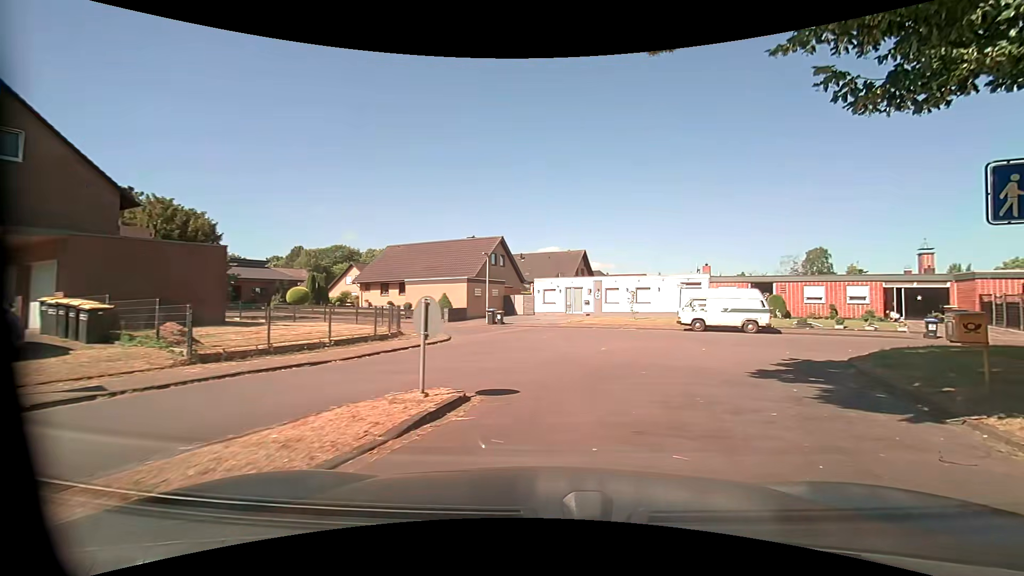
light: Day
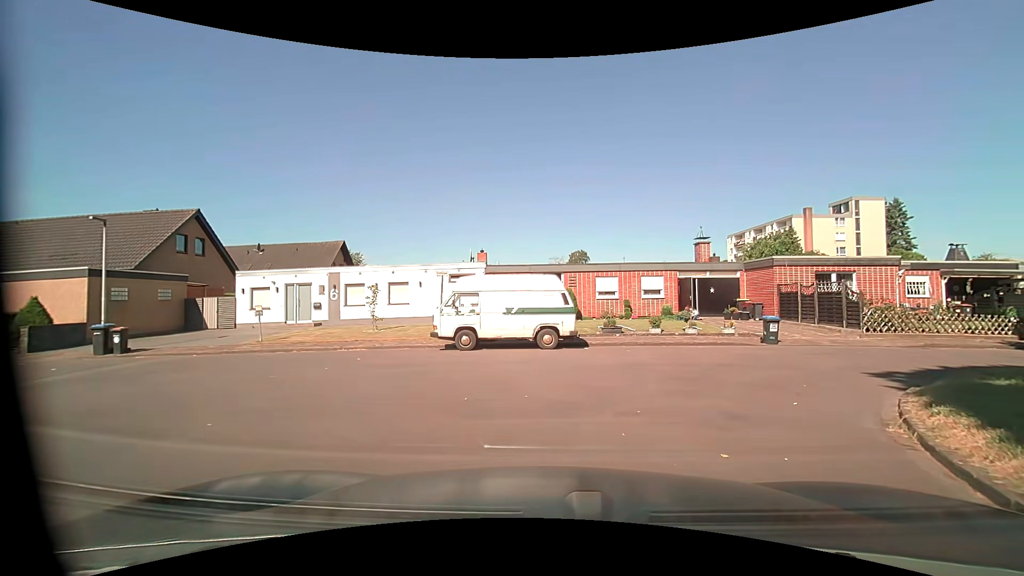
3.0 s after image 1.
(+2.7, +12.6) m; +23°
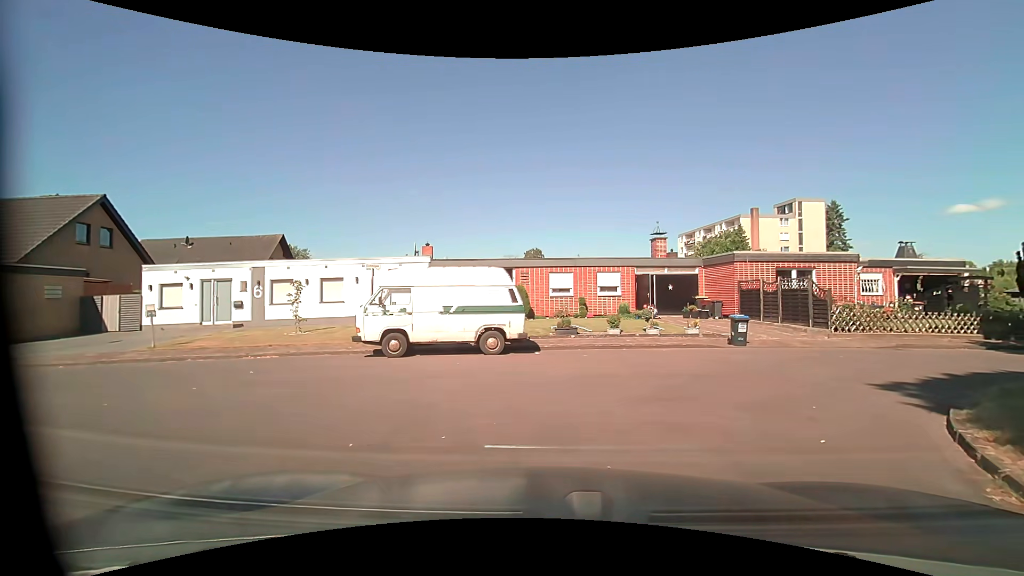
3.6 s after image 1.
(+0.1, +2.3) m; +4°
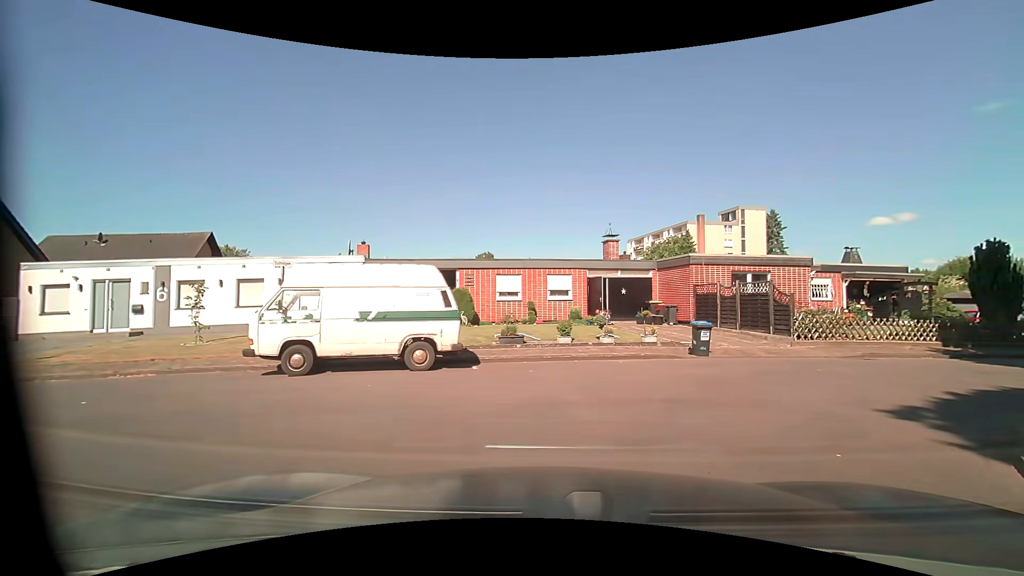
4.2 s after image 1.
(+0.1, +2.1) m; +4°
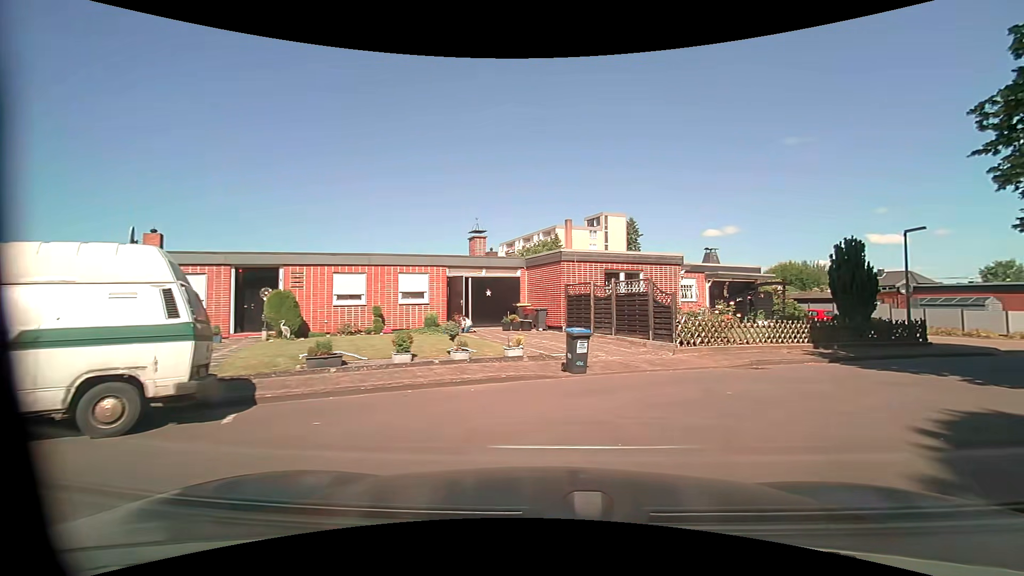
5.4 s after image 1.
(+0.6, +4.0) m; +16°
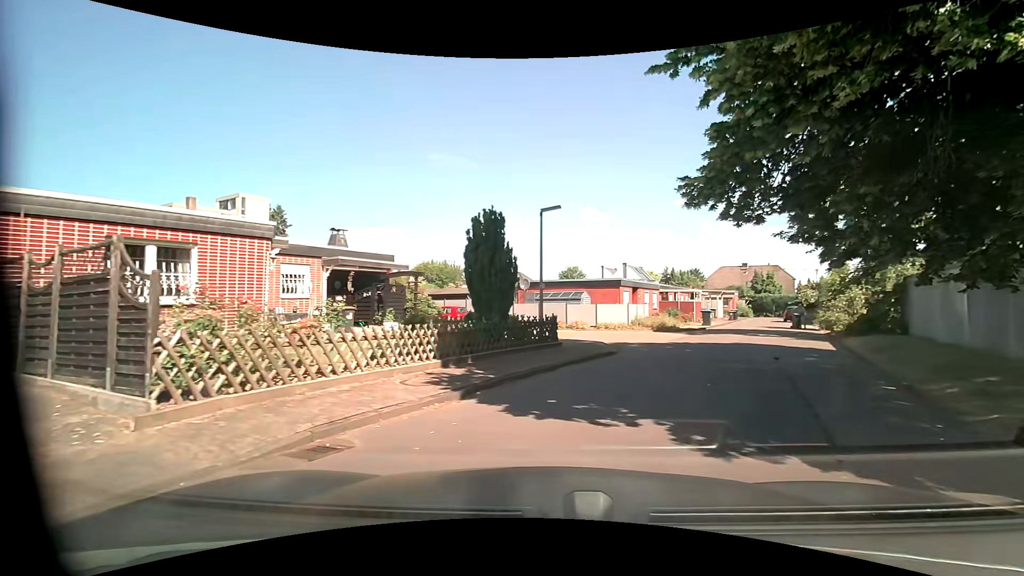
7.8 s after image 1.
(+2.5, +7.6) m; +36°
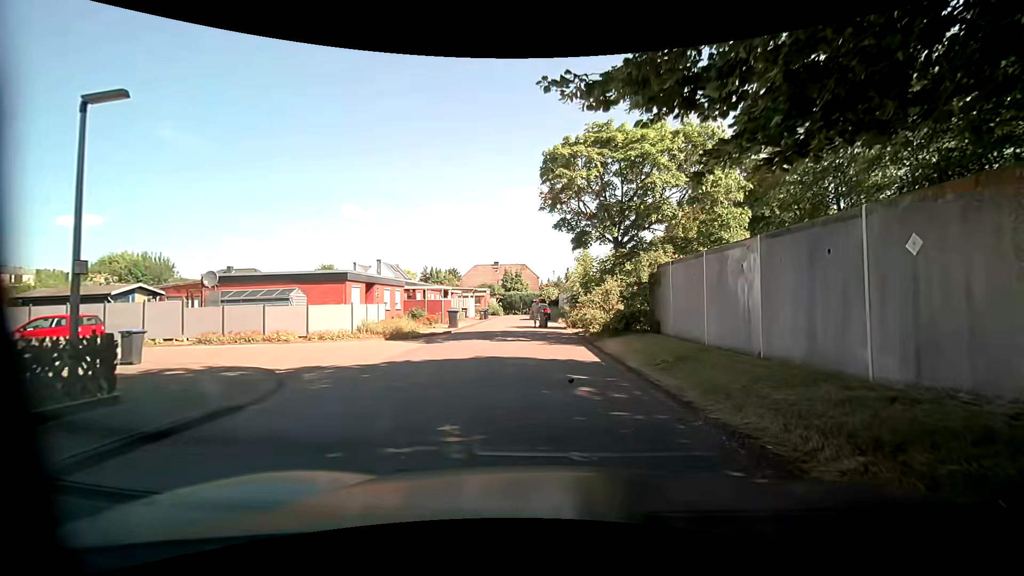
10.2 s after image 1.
(+2.1, +7.2) m; +27°
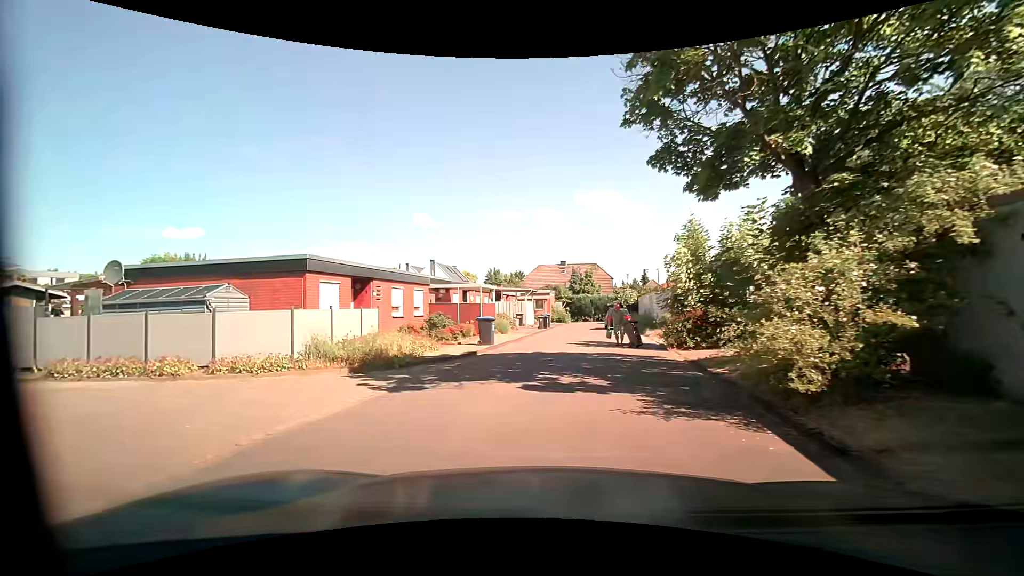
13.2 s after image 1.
(+0.1, +10.2) m; -5°
